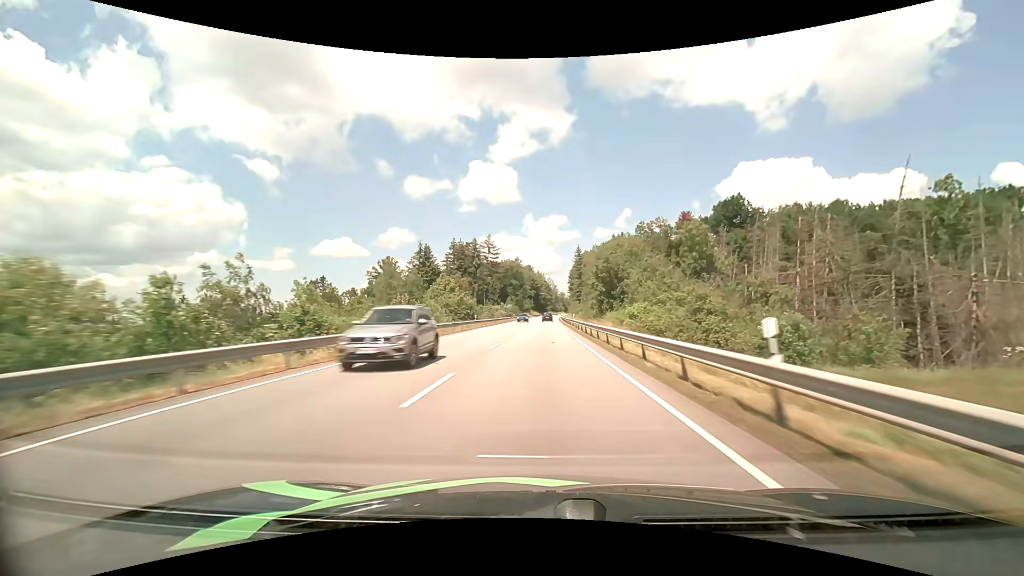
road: primary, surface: asphalt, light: Day
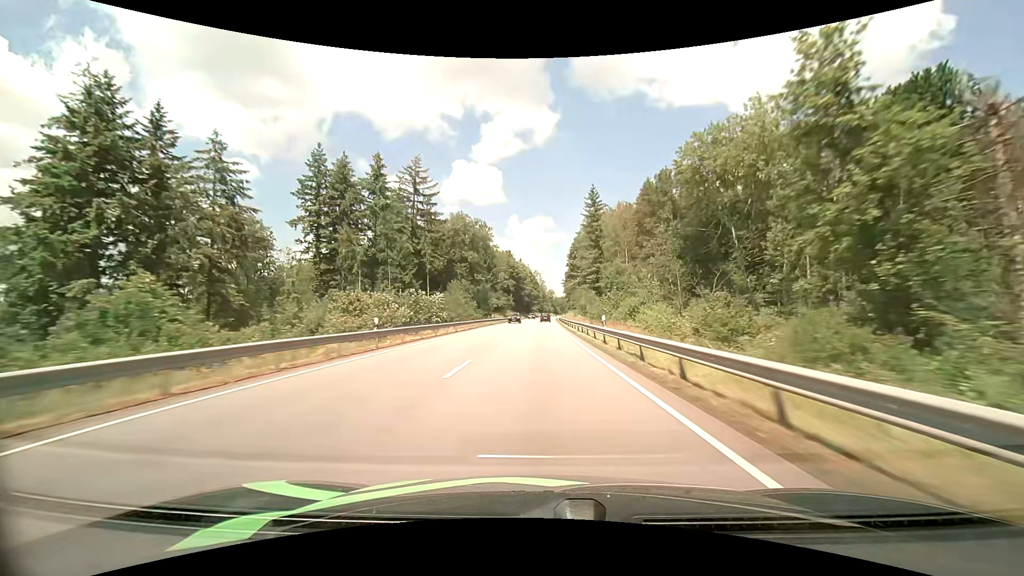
(+1.2, +80.4) m; +1°
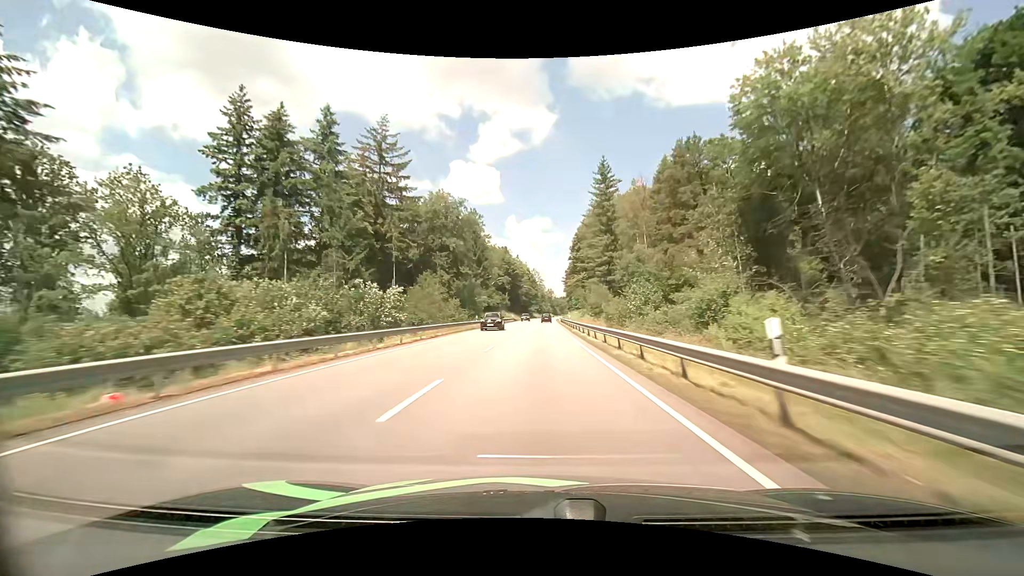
(+0.1, +16.2) m; 0°
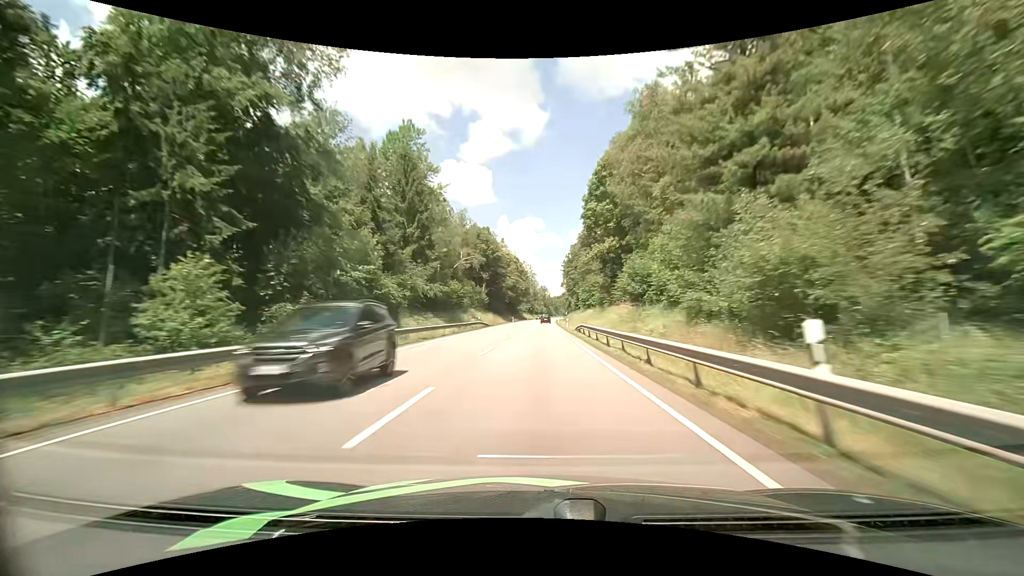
(+0.4, +49.0) m; +1°
(0, +10) (0, +20) (0, +30) (0, +40) (0, +50) (0, +60) (+1, +70) (+1, +80) (+1, +90) (+1, +100) m
